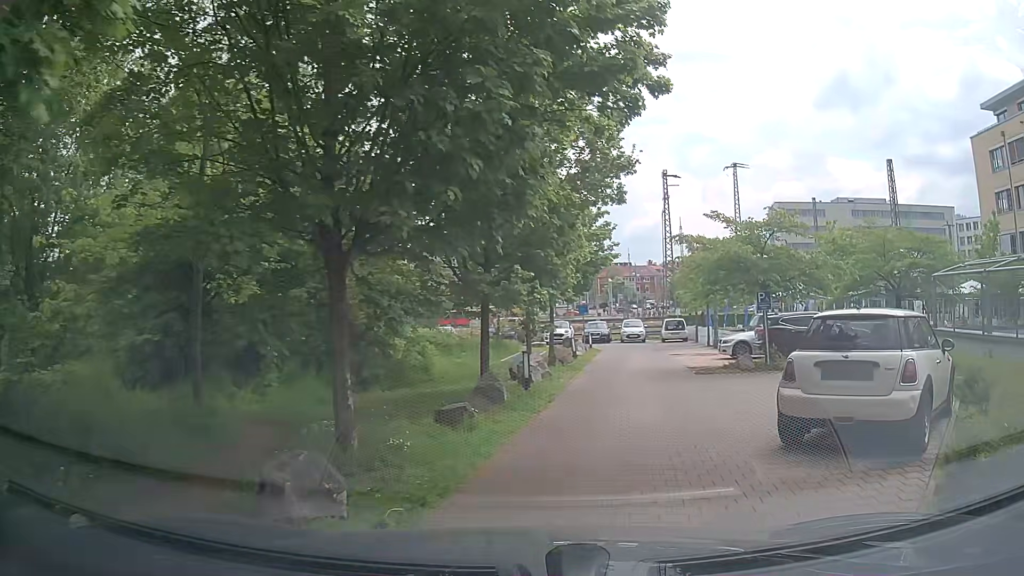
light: Day
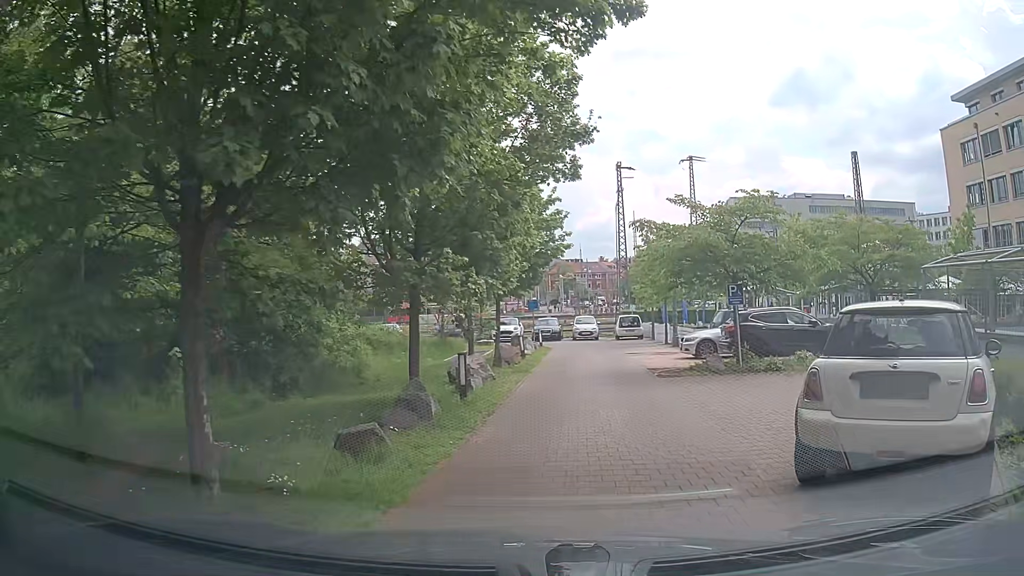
(+0.1, +2.0) m; +6°
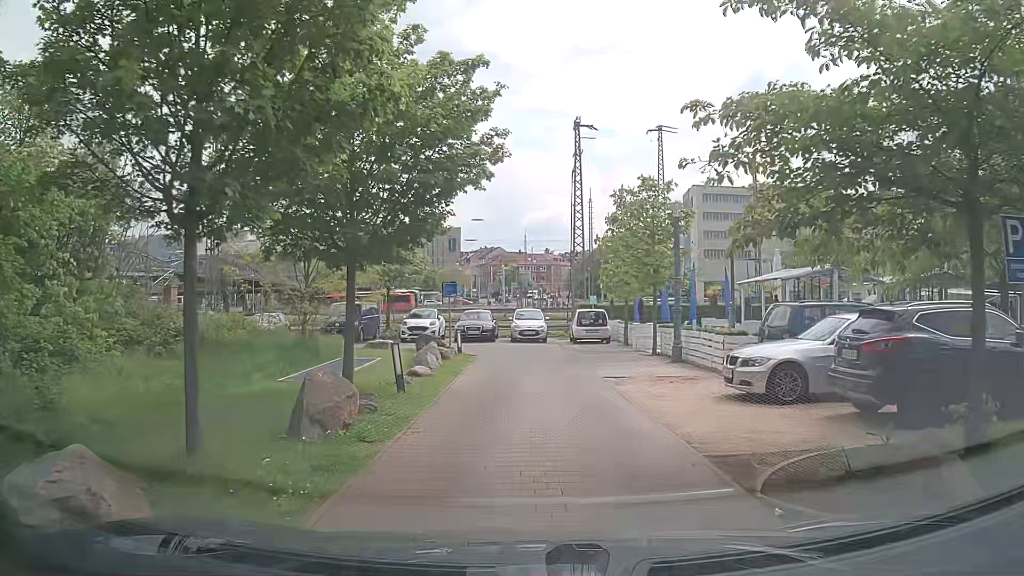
(+0.5, +11.9) m; +5°
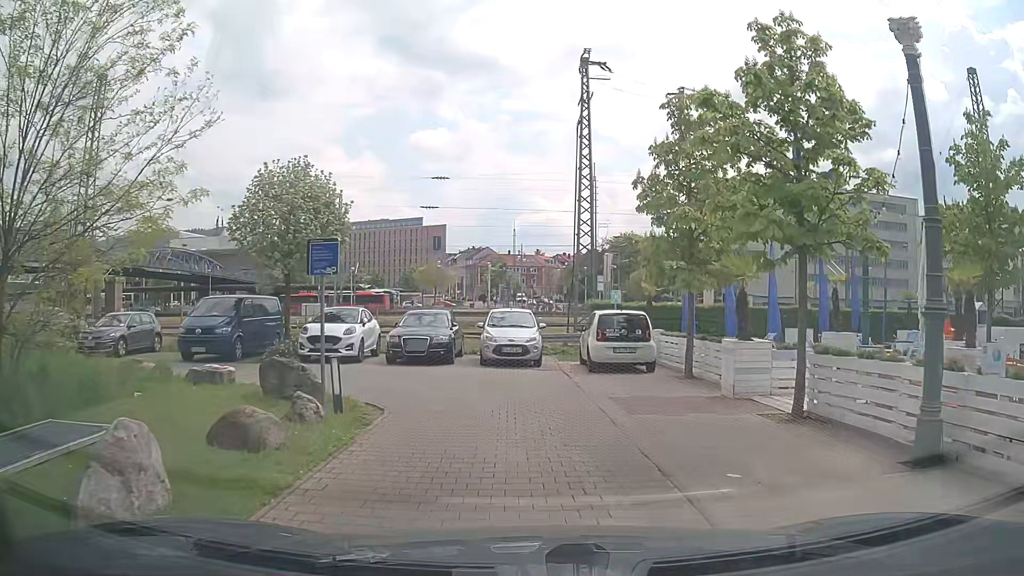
(-0.2, +12.7) m; -1°
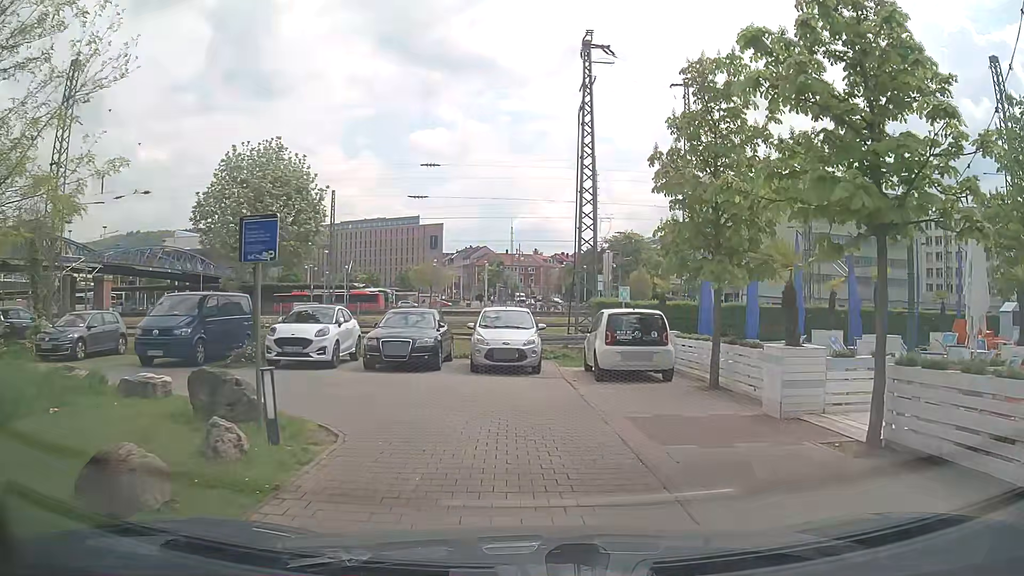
(0.0, +2.3) m; +1°
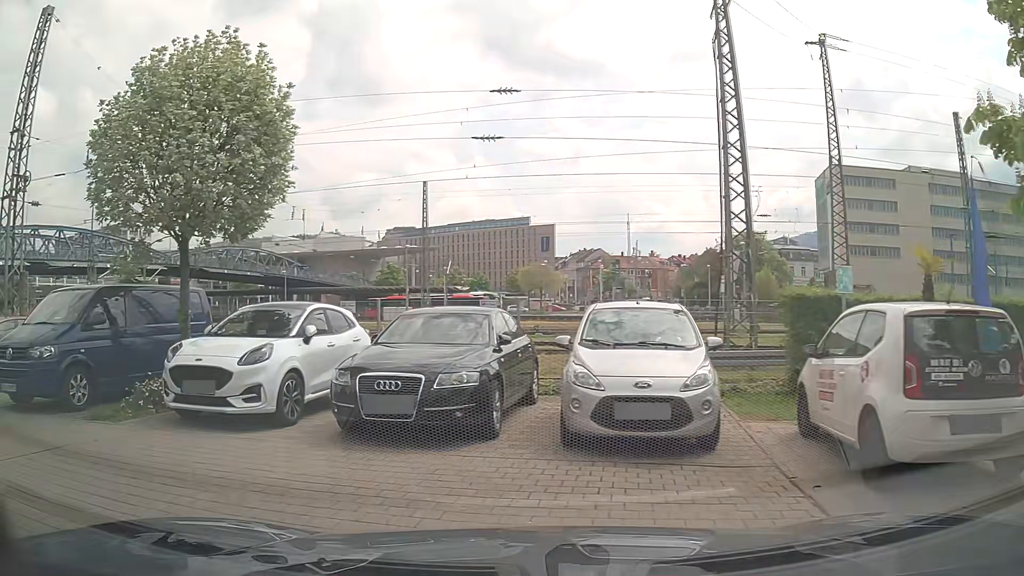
(-0.2, +8.6) m; -12°
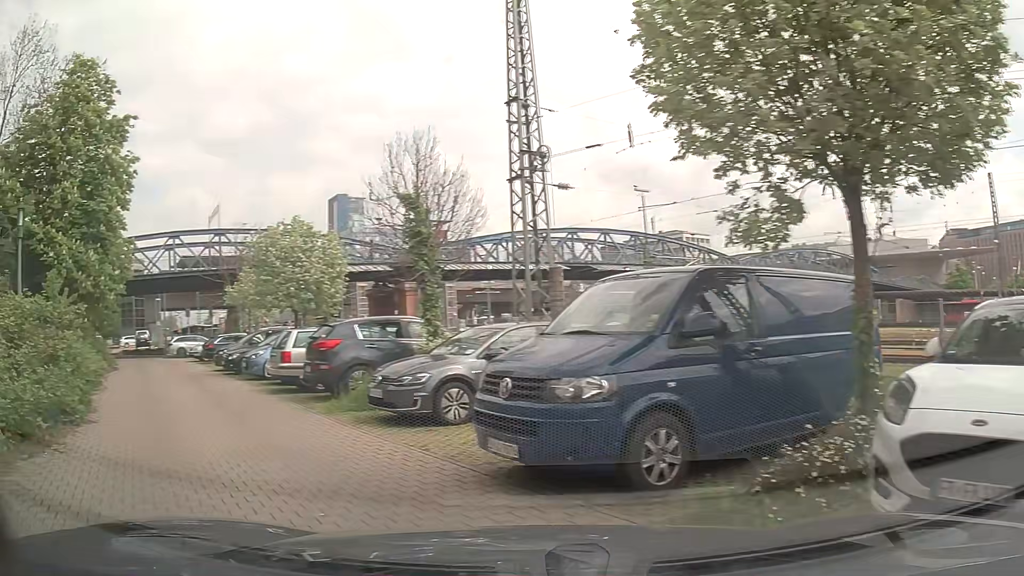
(-1.8, +4.7) m; -47°
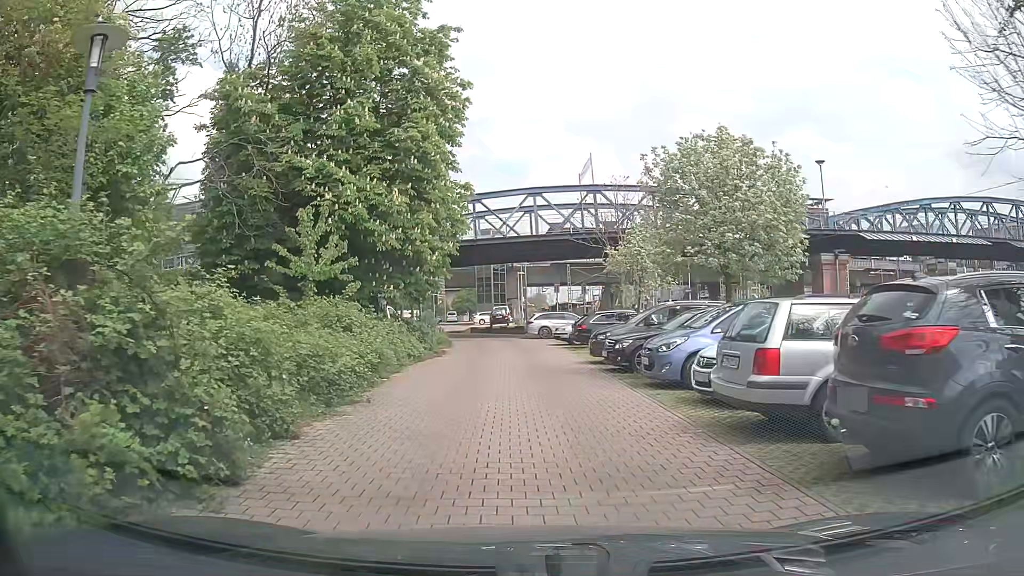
(-3.0, +8.2) m; -32°
